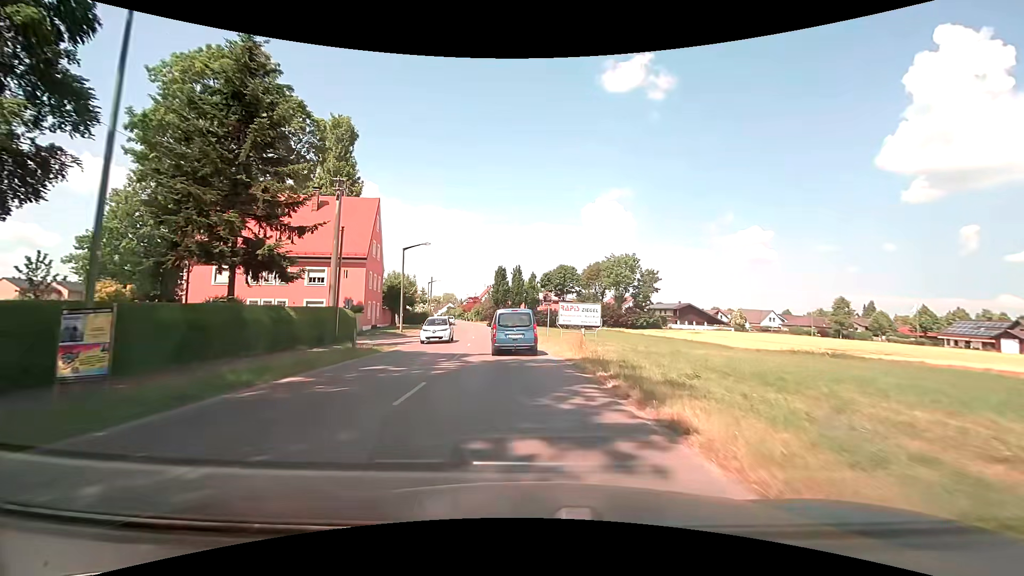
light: Day
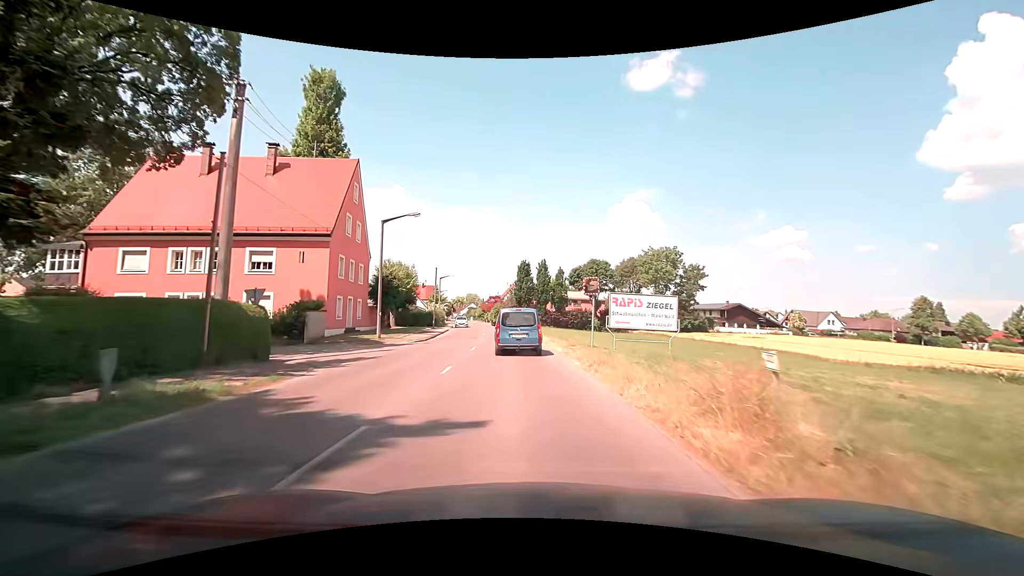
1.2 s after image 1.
(-0.5, +13.6) m; -3°
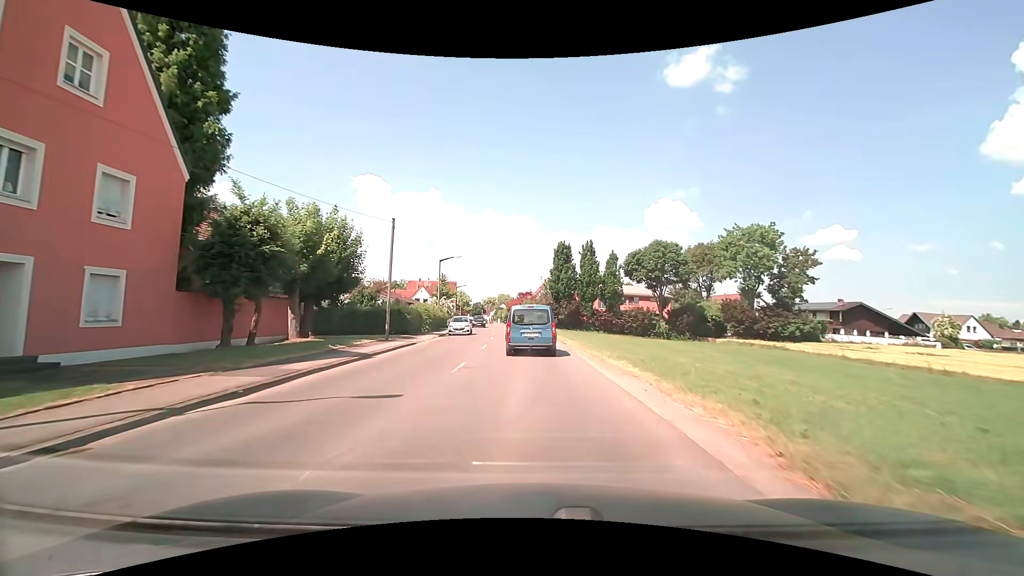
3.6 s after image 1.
(-1.2, +27.5) m; -4°
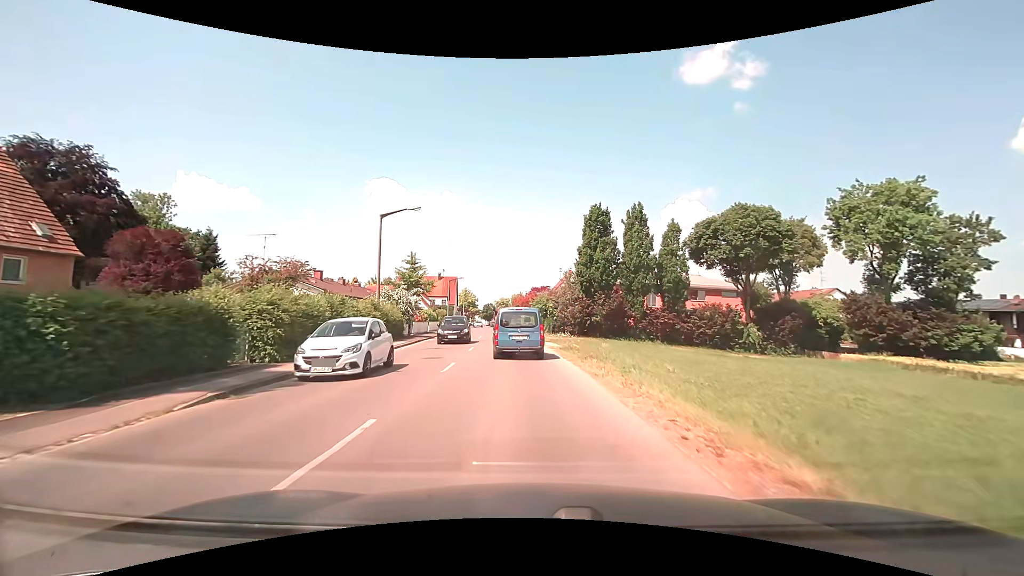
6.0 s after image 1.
(-0.5, +26.1) m; -2°
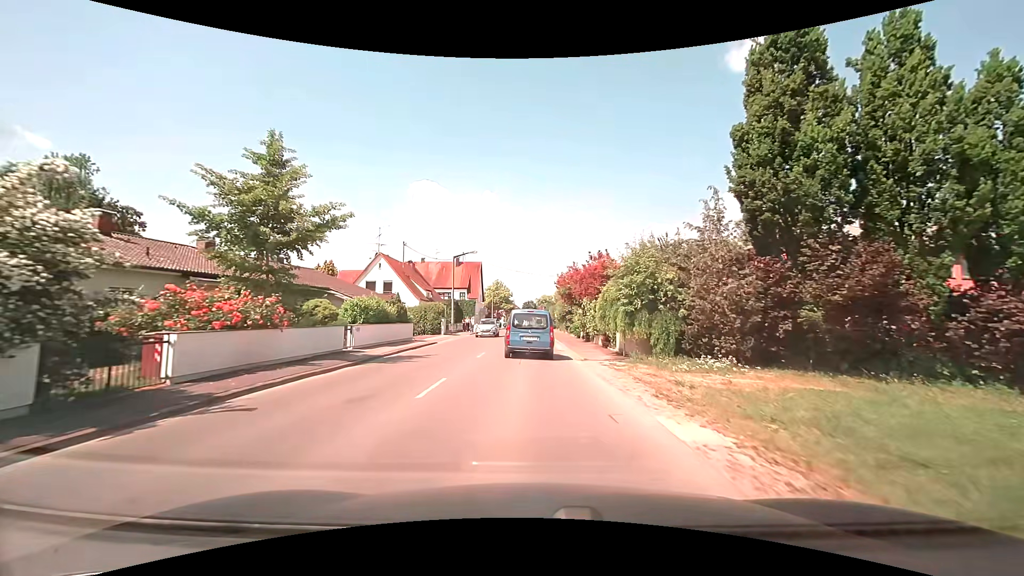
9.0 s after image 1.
(-1.5, +31.4) m; -5°
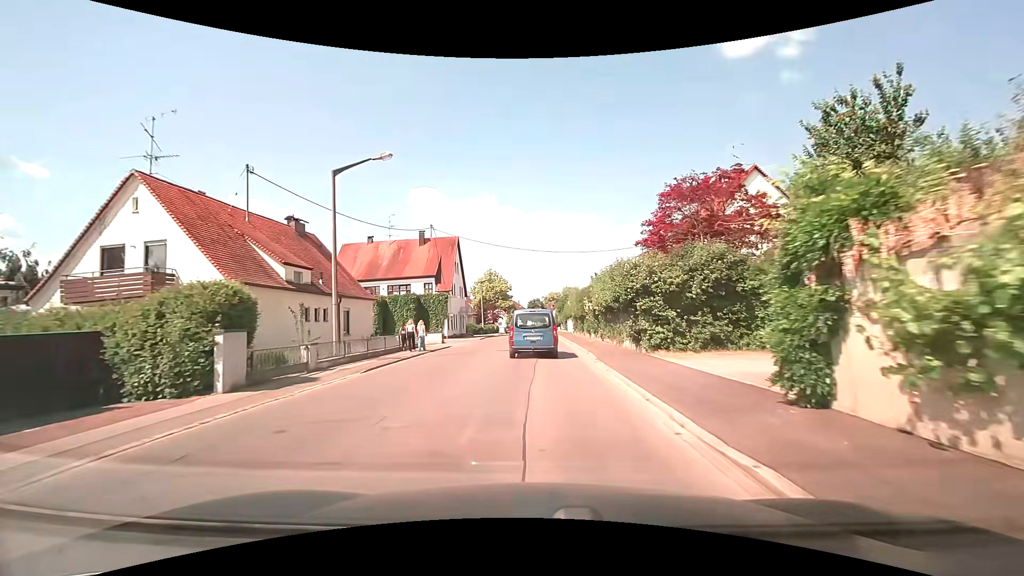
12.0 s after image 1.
(-0.2, +30.9) m; -1°
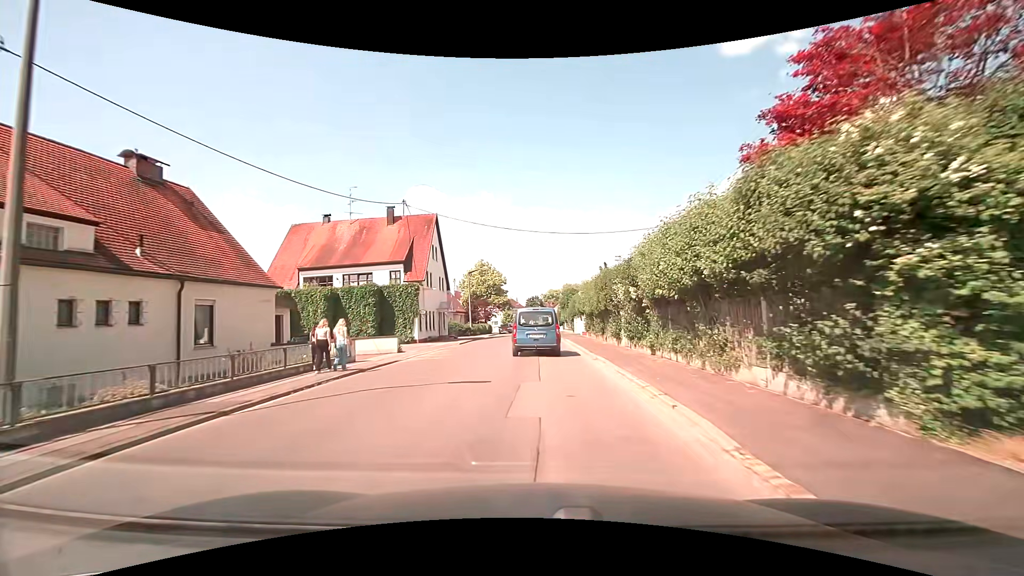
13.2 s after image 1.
(0.0, +12.2) m; 0°
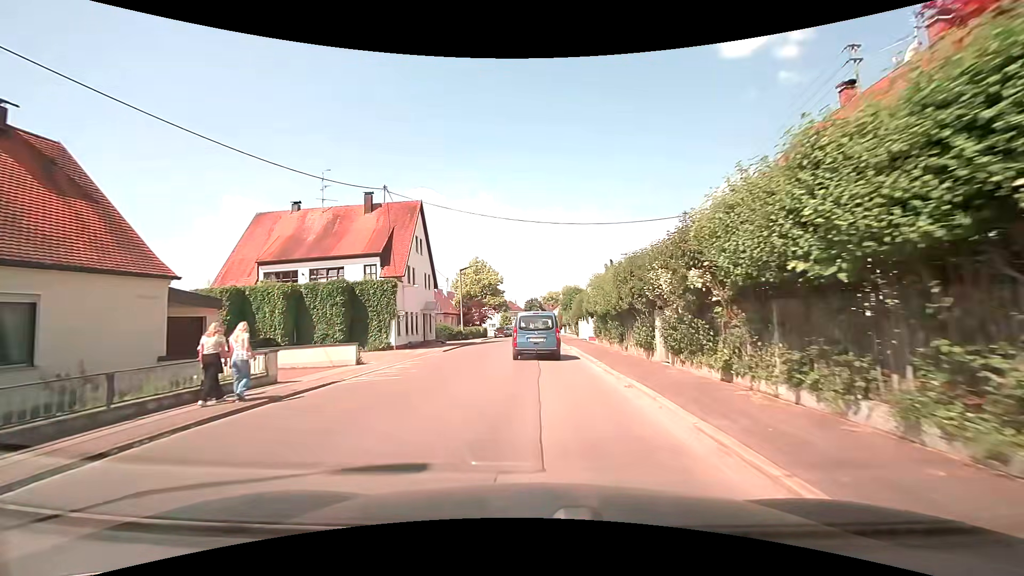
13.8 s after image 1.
(0.0, +6.1) m; 0°
(0, +10) (0, +20) (0, +30) (0, +40) (0, +50) (0, +60) (0, +70) (0, +80) (0, +90) (0, +100) m
